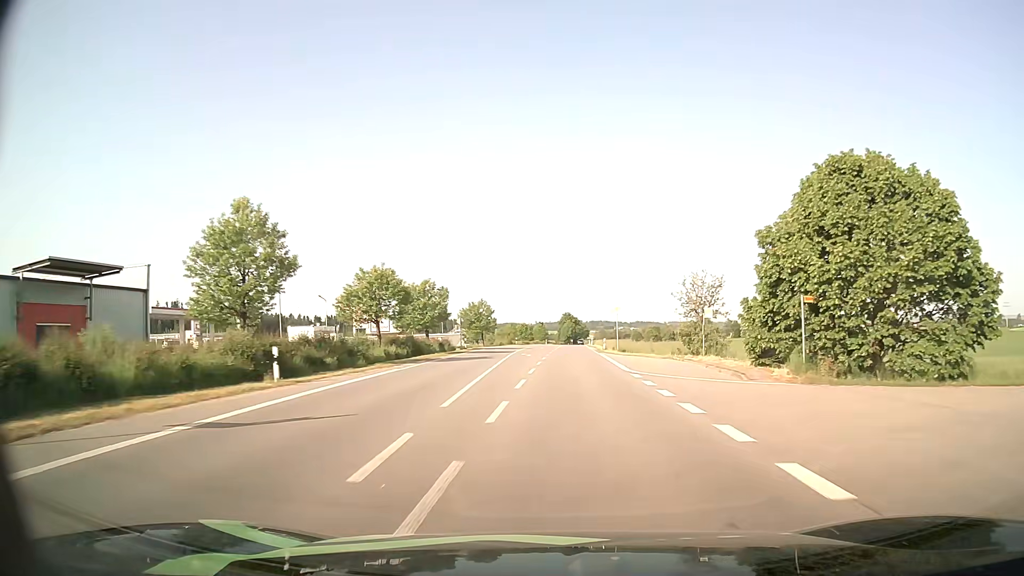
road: secondary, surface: asphalt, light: Day
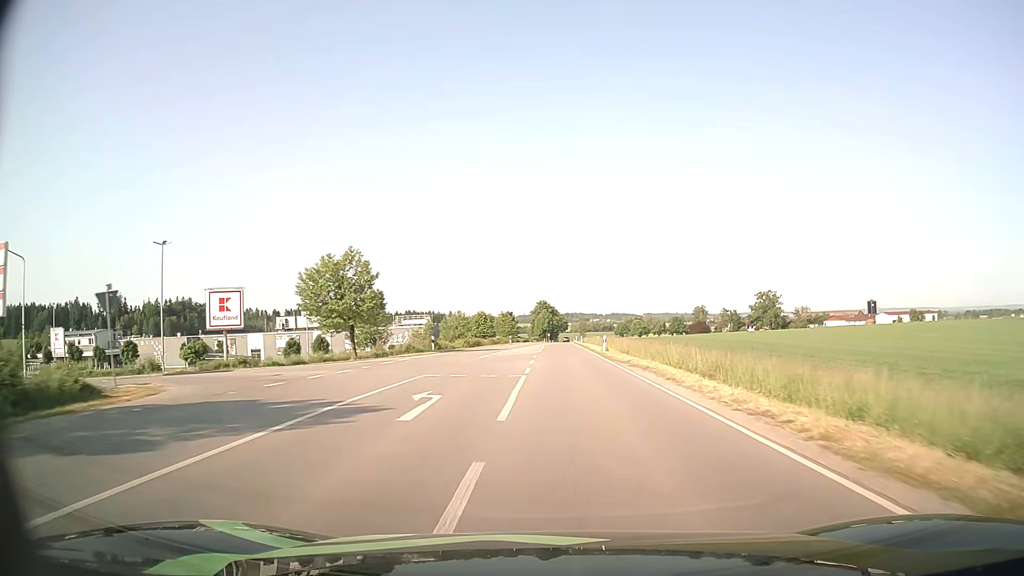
(+0.9, +54.6) m; +2°
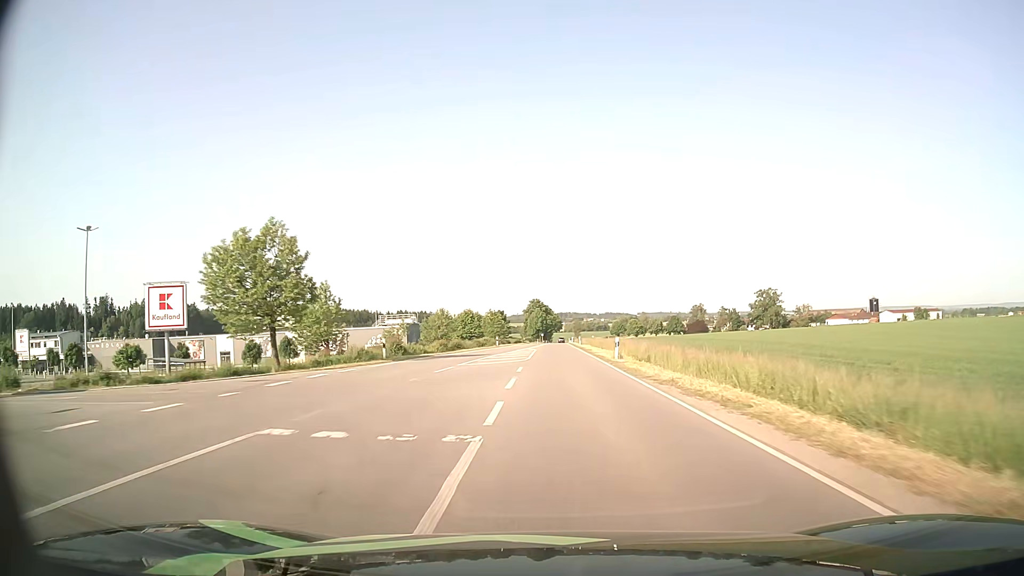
(+0.1, +11.4) m; +1°
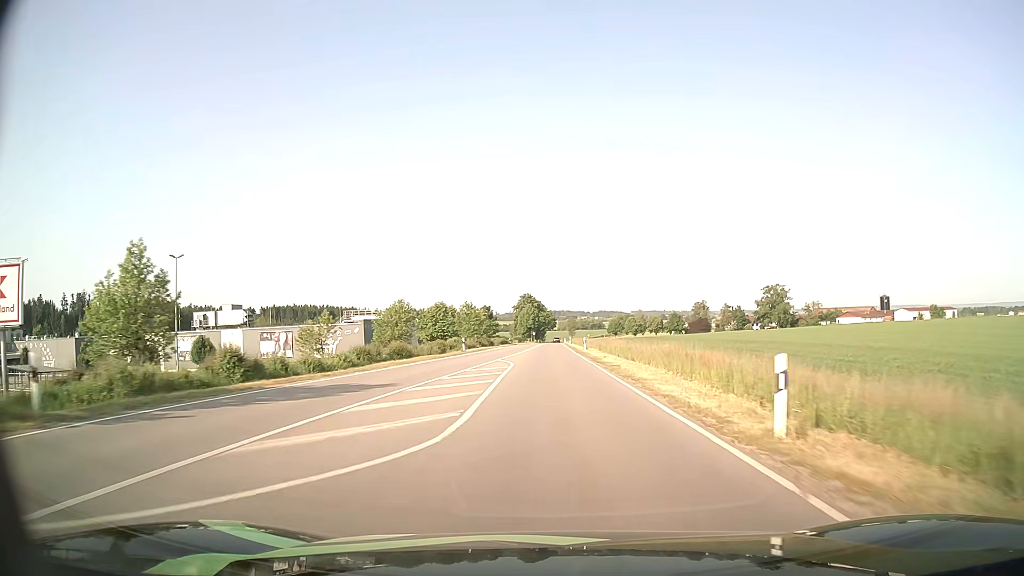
(+0.2, +23.0) m; +1°
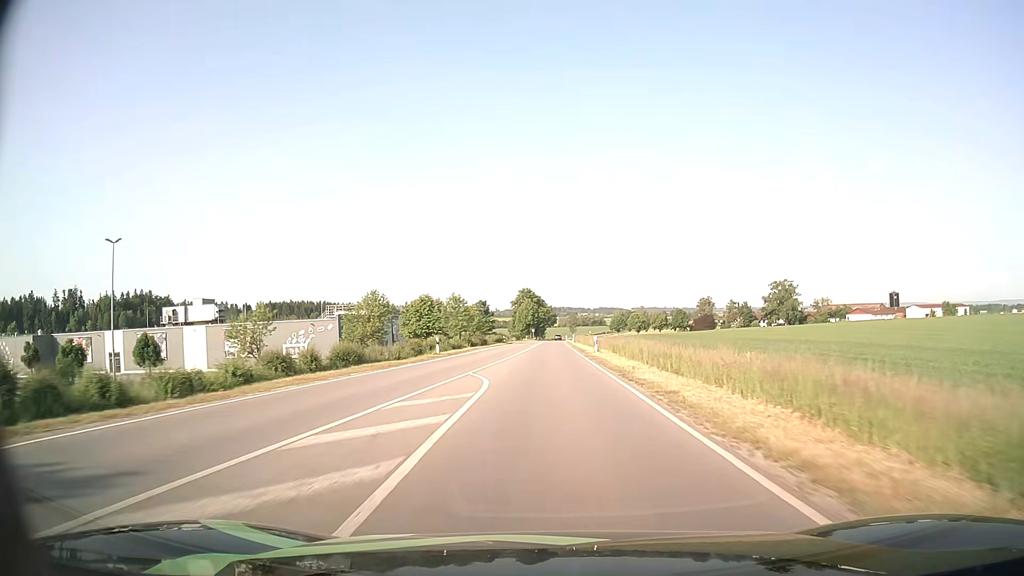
(0.0, +11.5) m; 0°
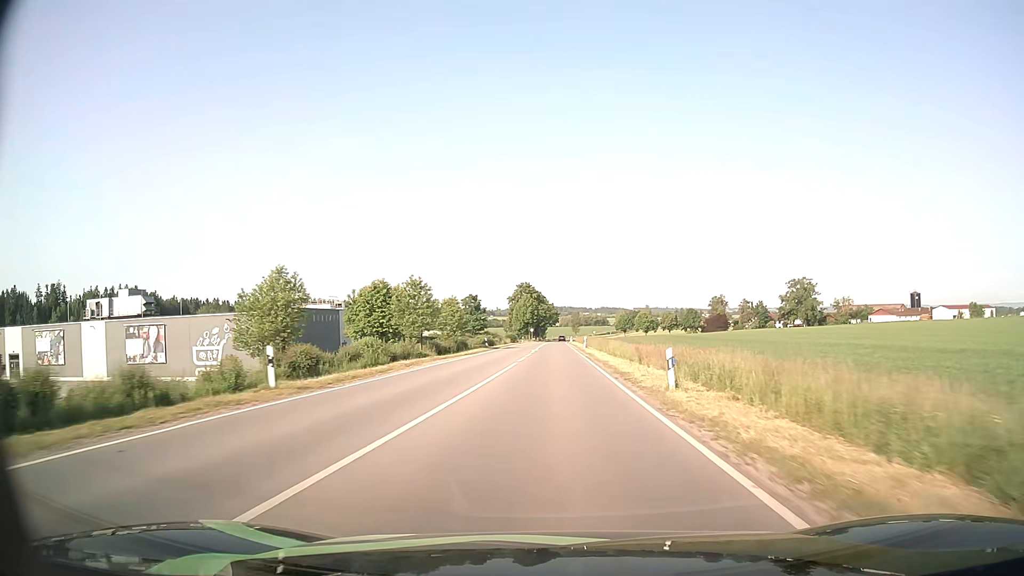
(0.0, +23.2) m; 0°
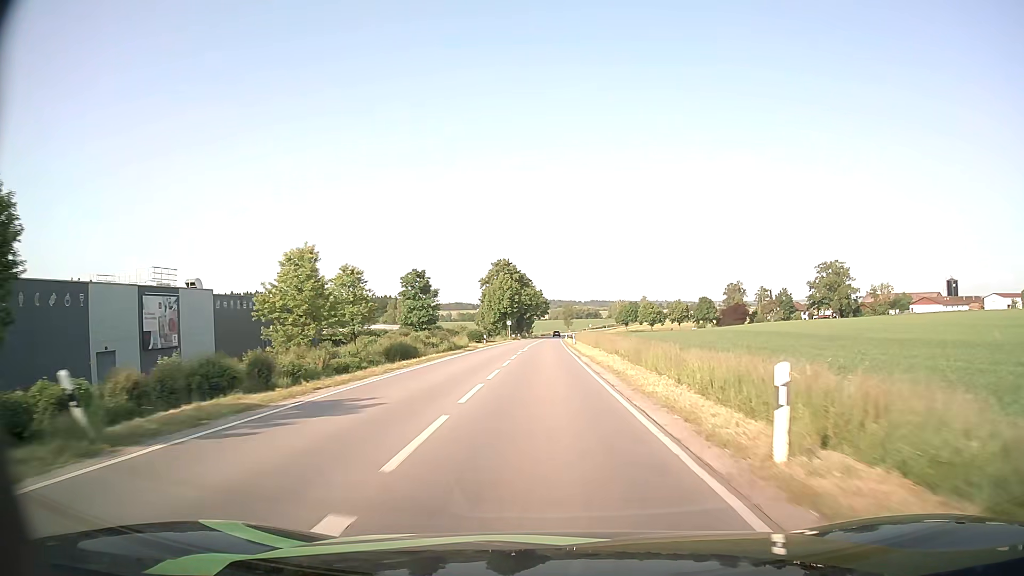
(+0.4, +47.9) m; +1°
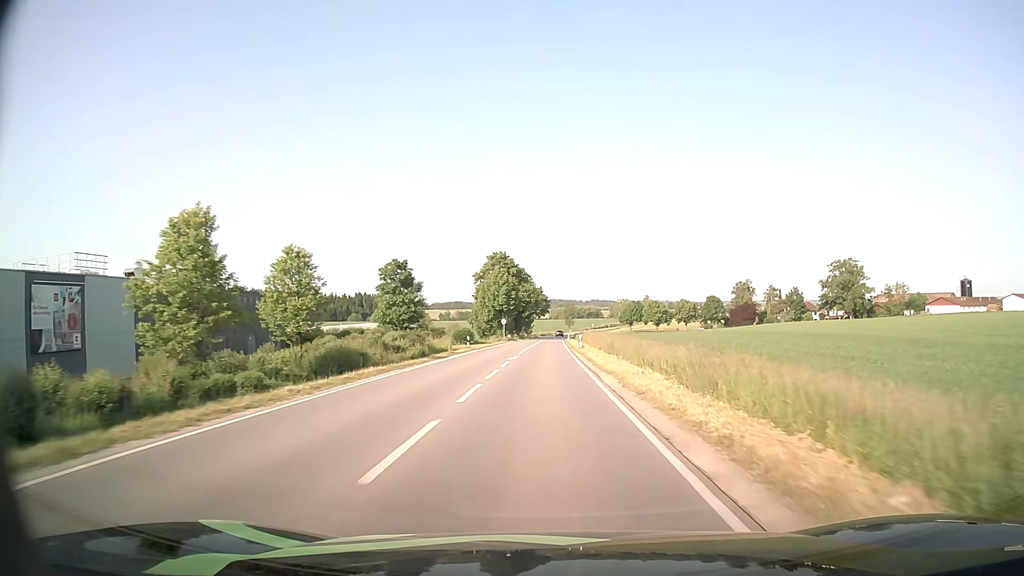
(0.0, +12.1) m; 0°
(0, +10) (0, +20) (0, +30) (0, +40) (0, +50) (0, +60) (0, +70) (0, +80) (0, +90) (+1, +100) m
